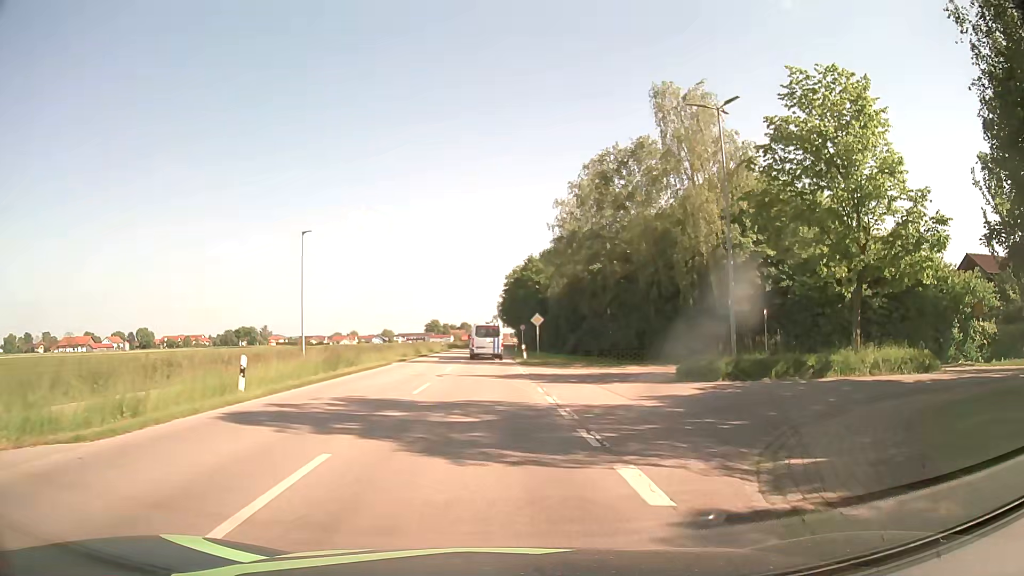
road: secondary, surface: asphalt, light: Day
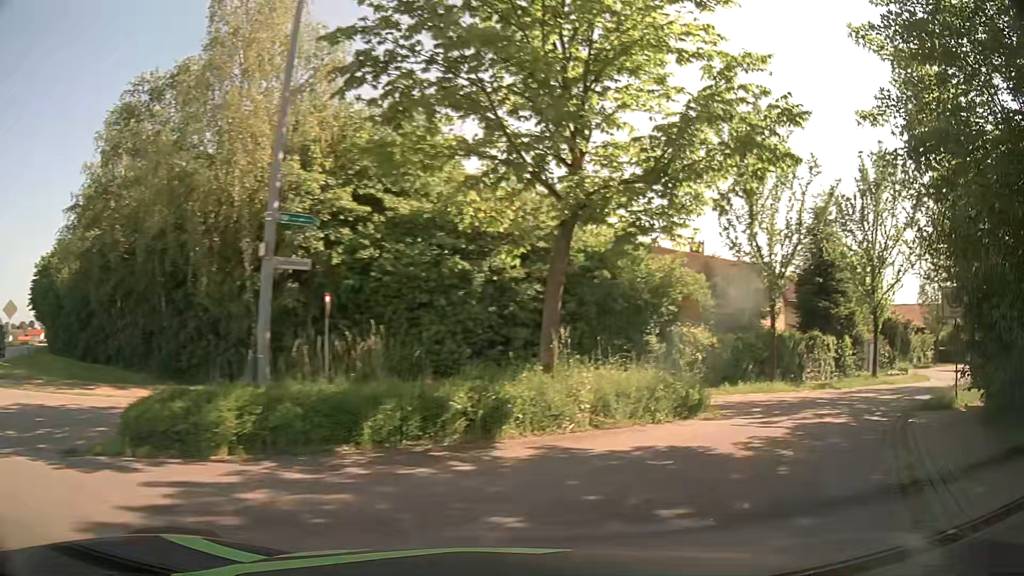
(+3.5, +13.1) m; +38°
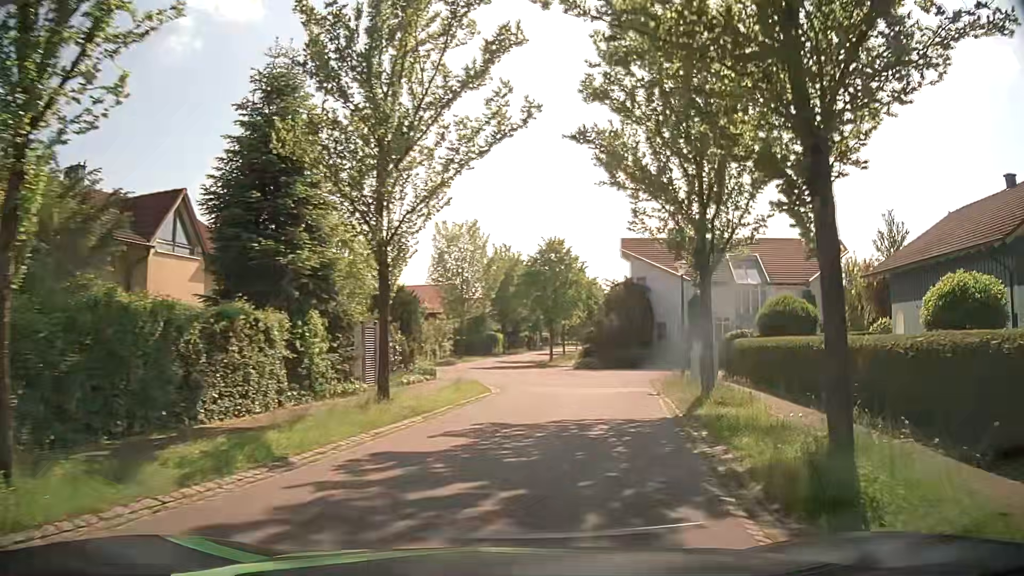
(+8.4, +16.5) m; +45°
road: residential
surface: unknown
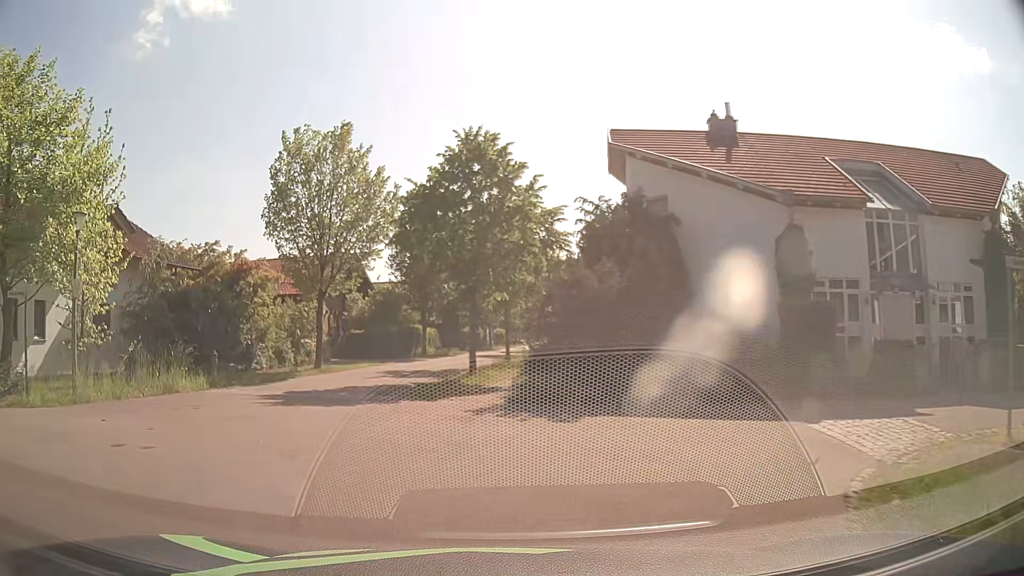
(+2.6, +21.8) m; +2°
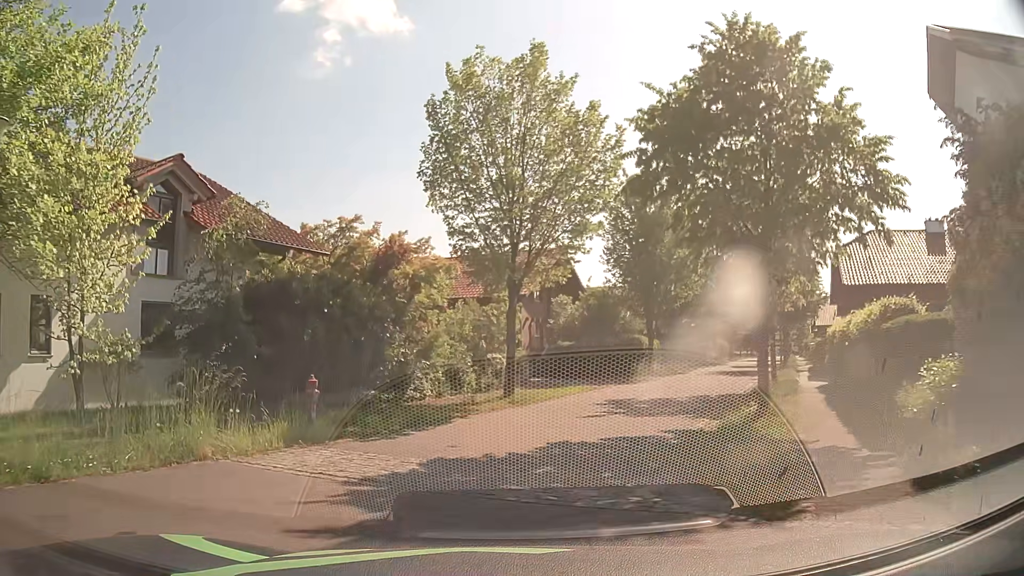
(-1.5, +9.1) m; -17°
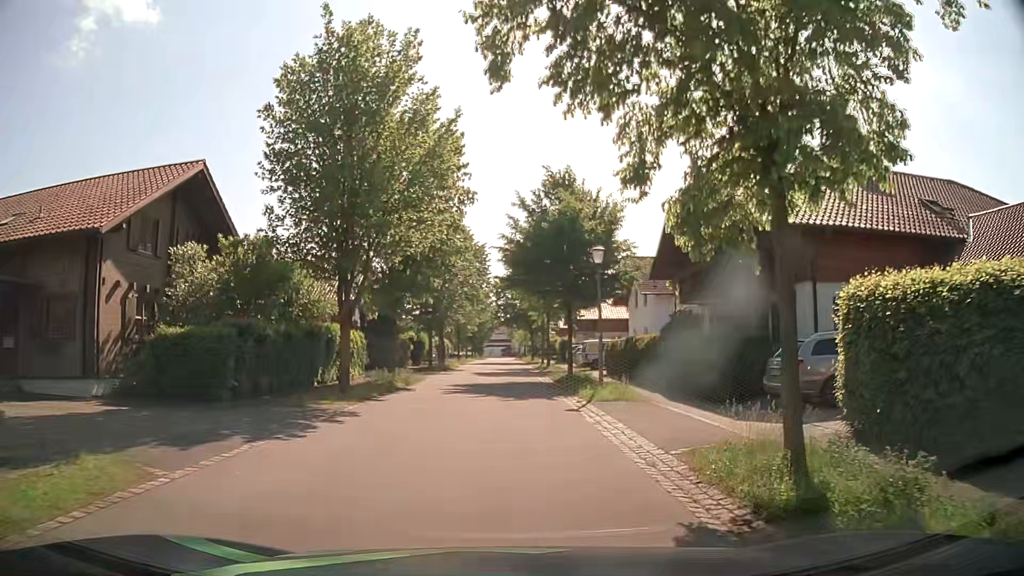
(+3.4, +17.7) m; +24°
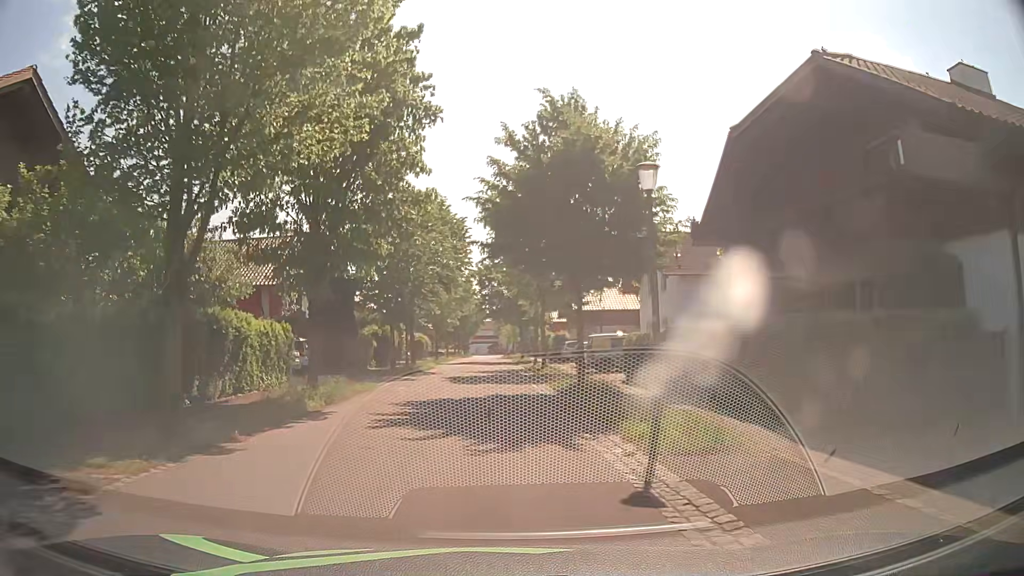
(+0.3, +9.0) m; +2°
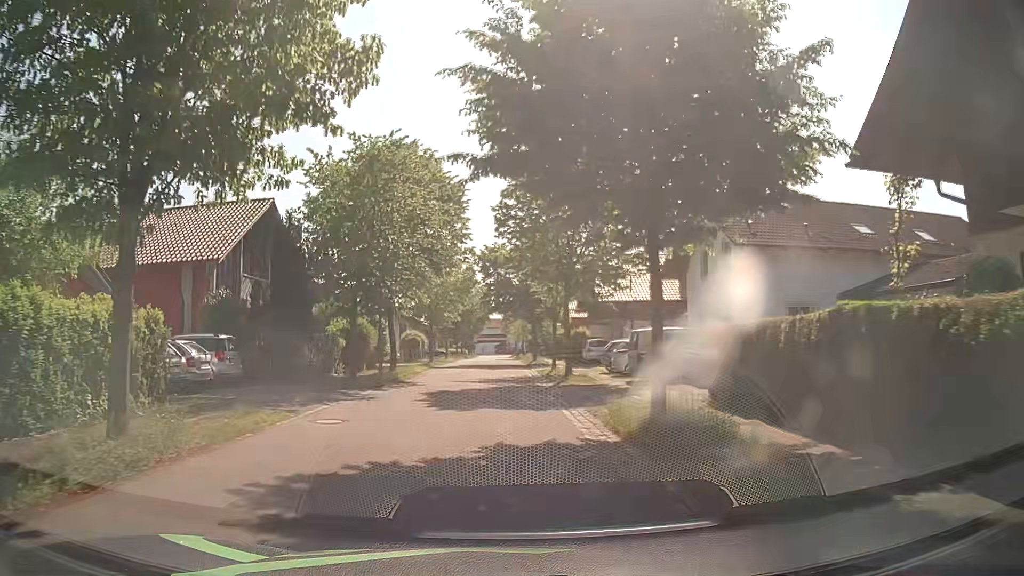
(-0.1, +9.4) m; -1°
(0, +10) (0, +20) (0, +30) (-1, +40) (-1, +50) (-1, +60) (-1, +70) (-1, +80) (-1, +90) (-1, +100) m
